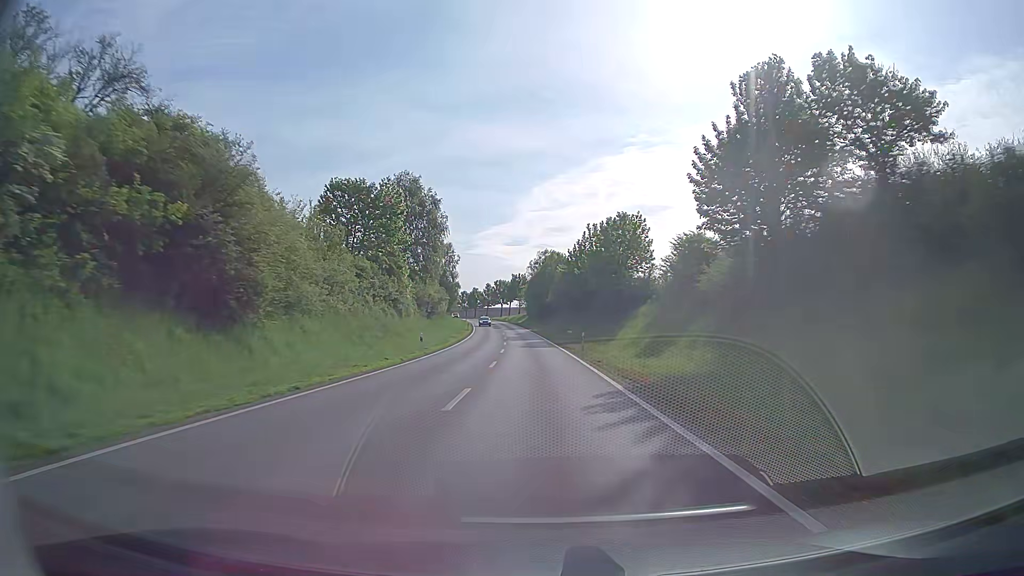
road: secondary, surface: asphalt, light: Day
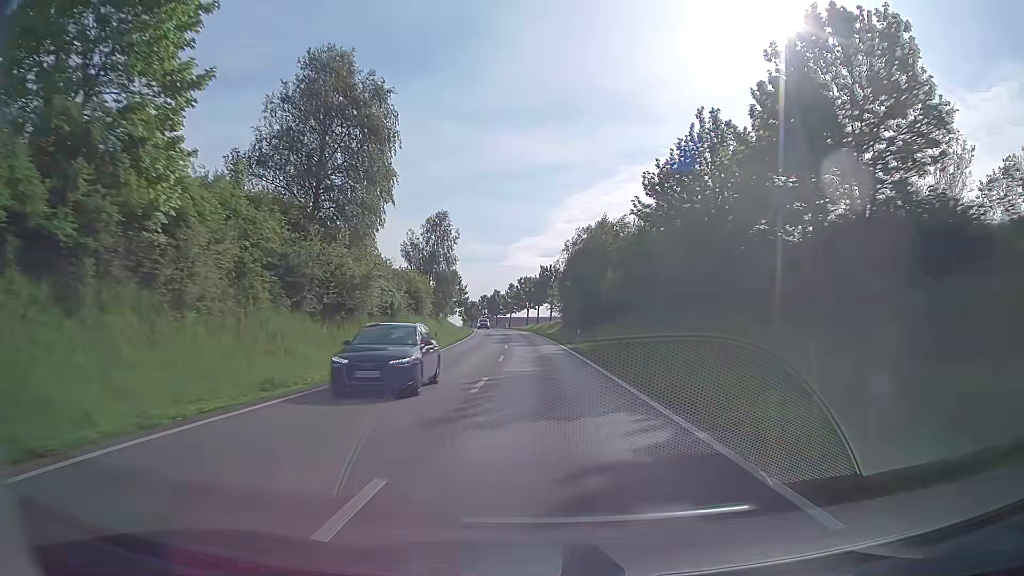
(-2.0, +45.4) m; -4°
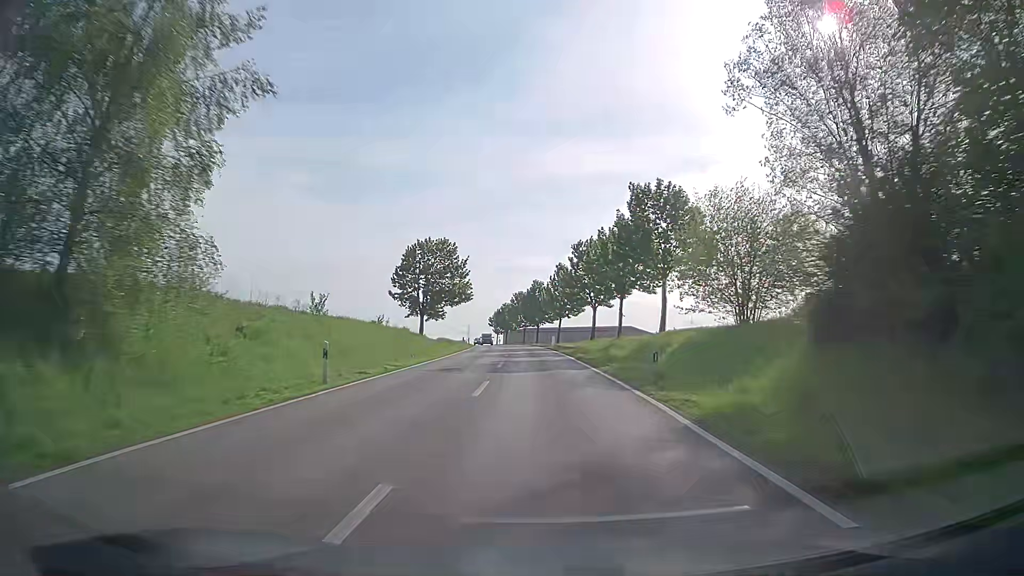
(-3.1, +72.7) m; -5°
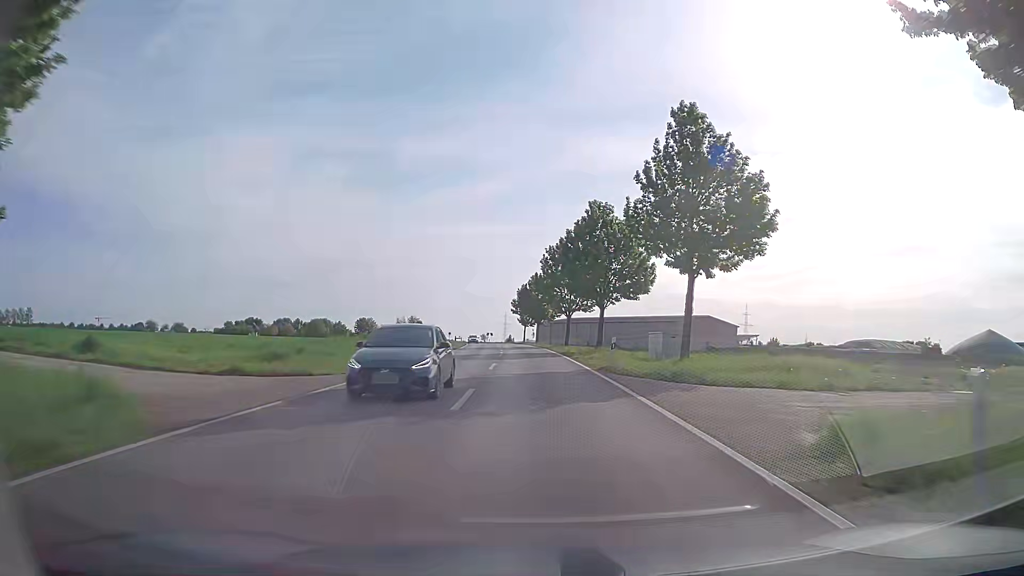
(-2.3, +62.6) m; -3°
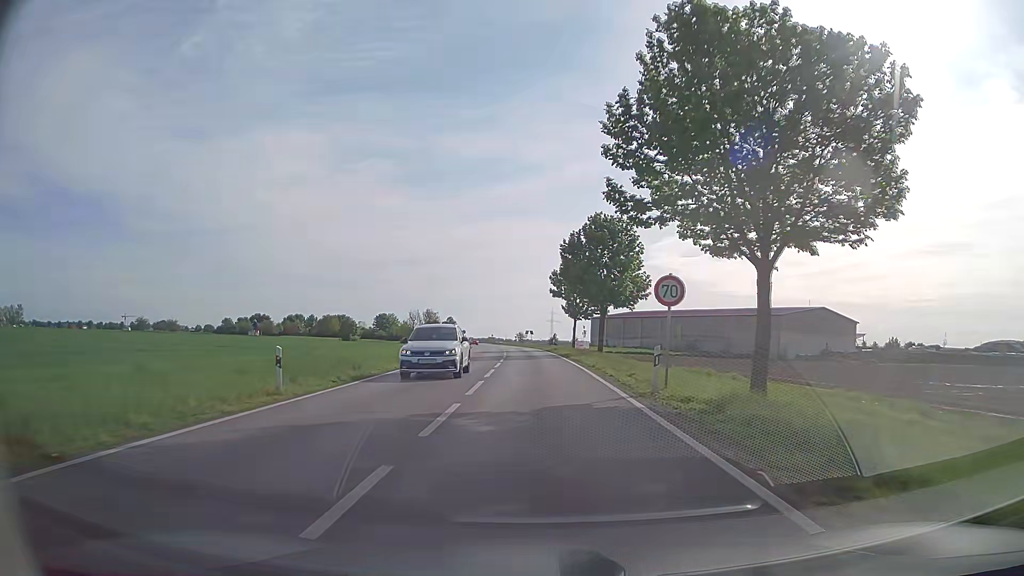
(-1.6, +50.9) m; -4°
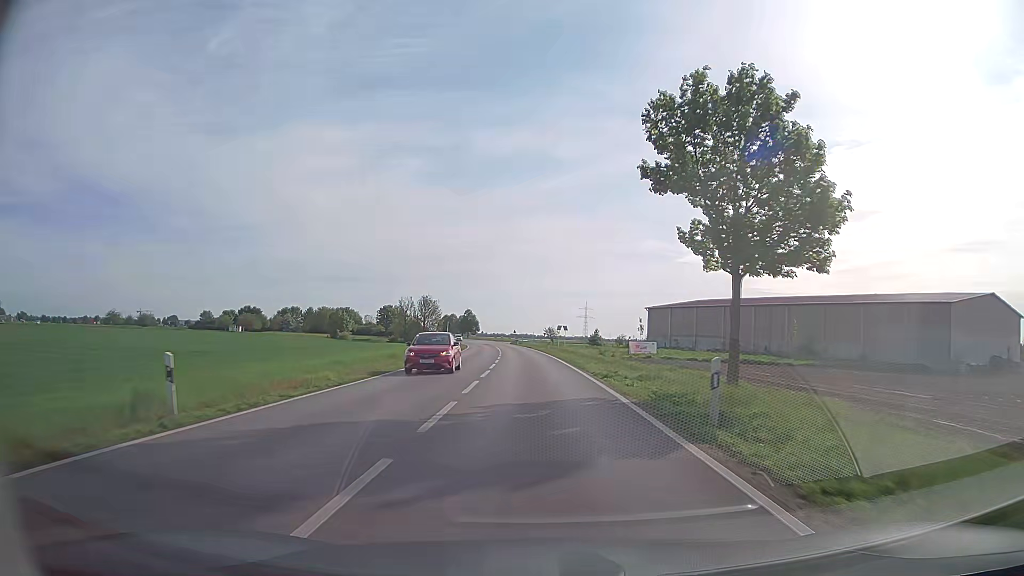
(-1.1, +48.1) m; -3°
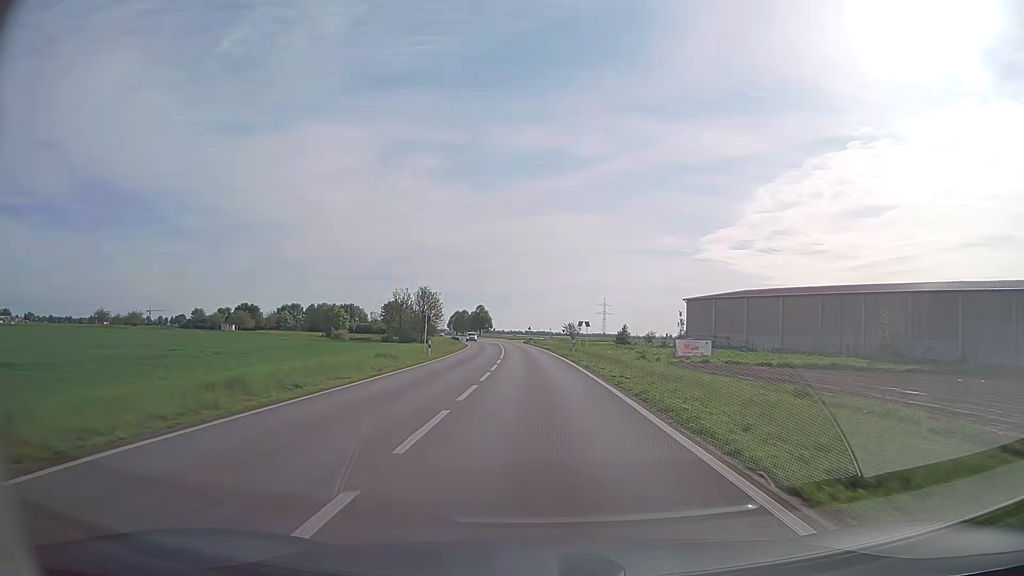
(-0.1, +19.9) m; -1°
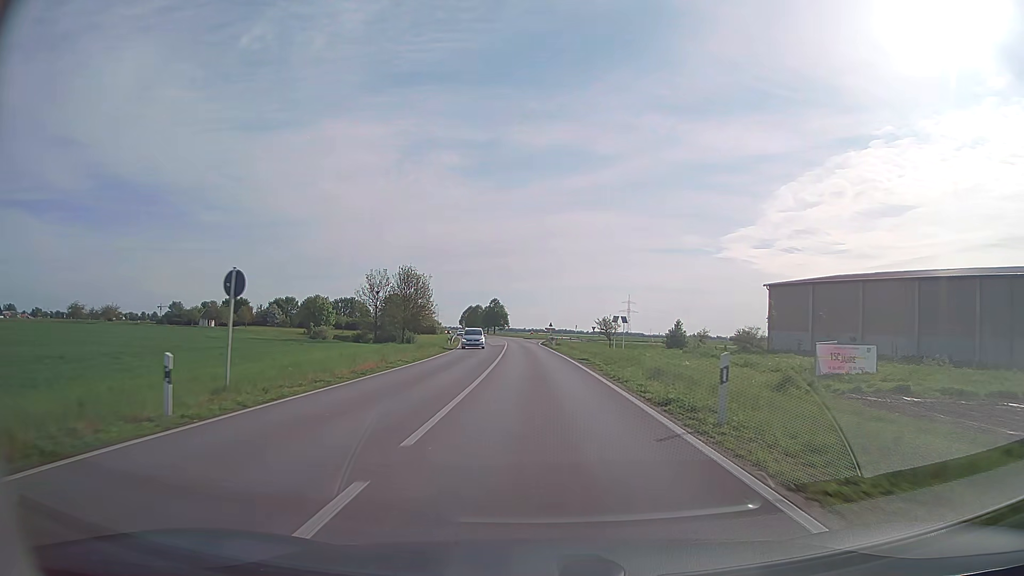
(-0.6, +30.1) m; -2°
(0, +10) (0, +20) (0, +30) (-1, +40) (-1, +50) (-2, +60) (-2, +70) (-3, +80) (-4, +90) (-4, +100) m
